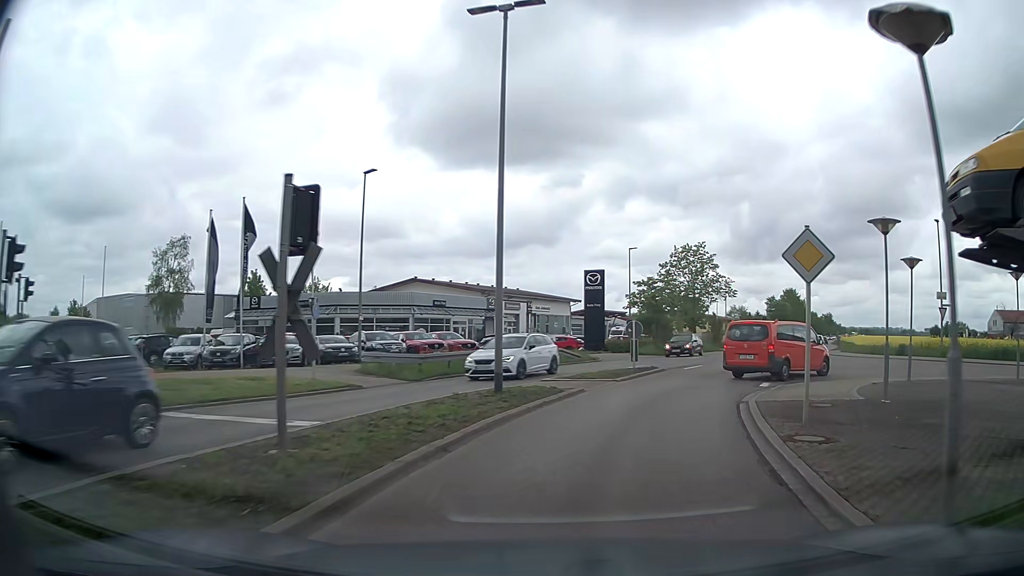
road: secondary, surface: asphalt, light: Day
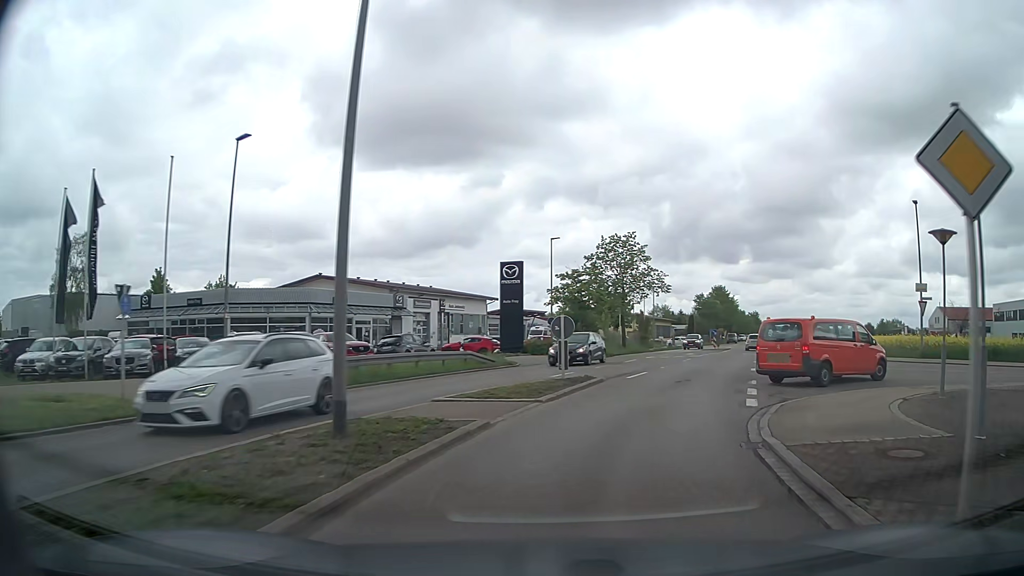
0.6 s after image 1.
(+0.4, +5.9) m; +8°
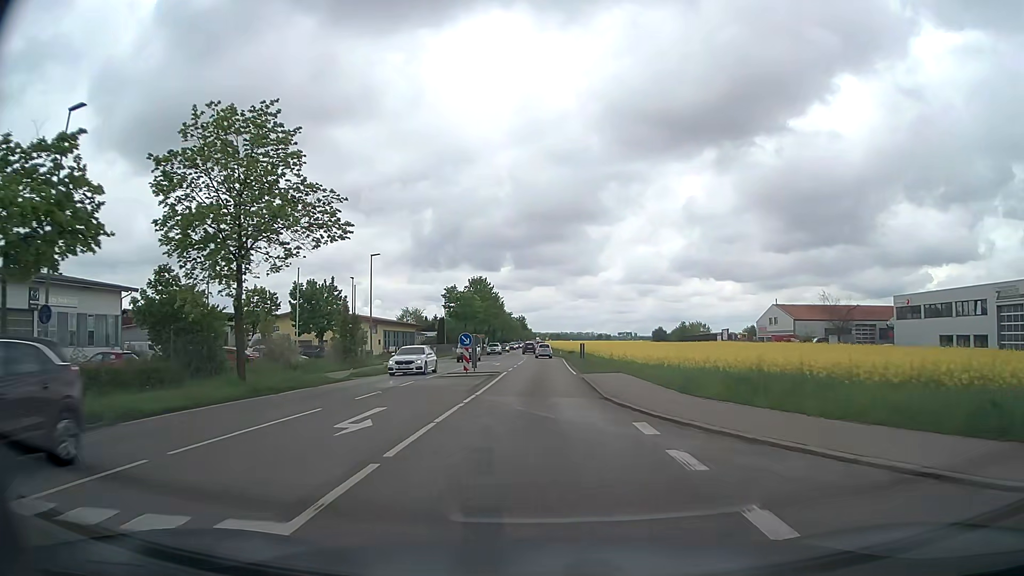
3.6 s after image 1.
(+8.3, +32.5) m; +21°
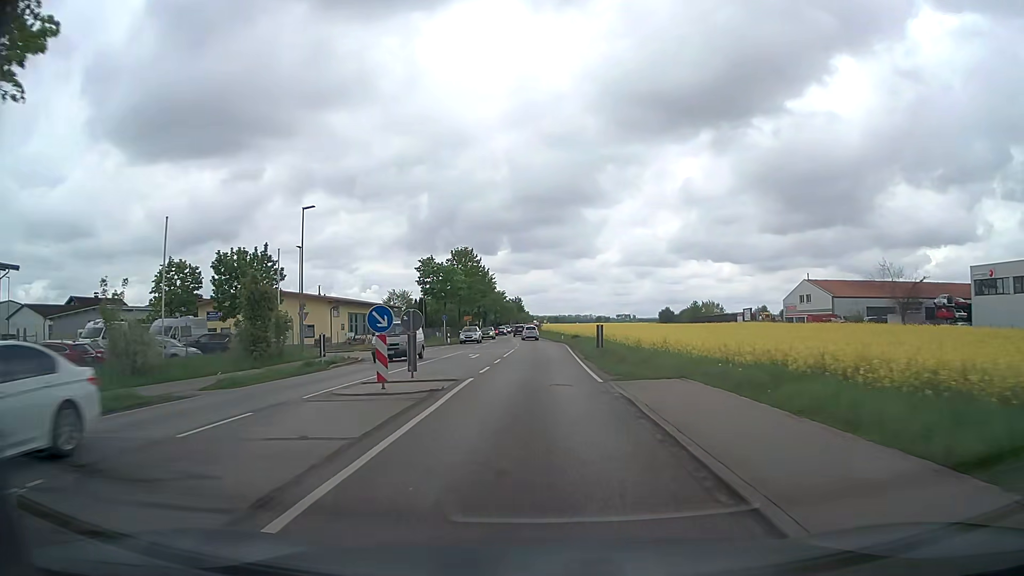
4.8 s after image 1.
(0.0, +15.5) m; +1°
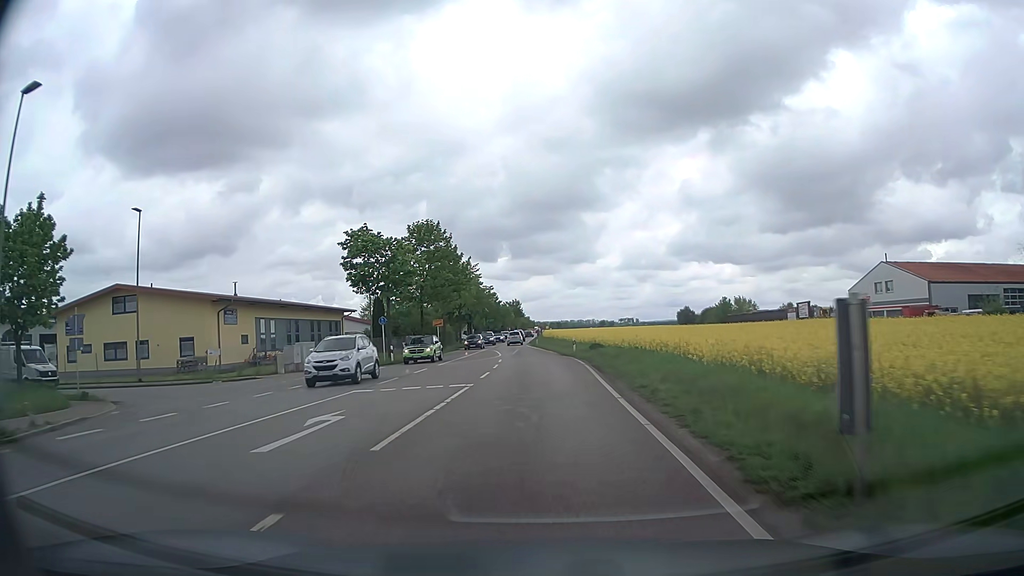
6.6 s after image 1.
(0.0, +24.8) m; 0°
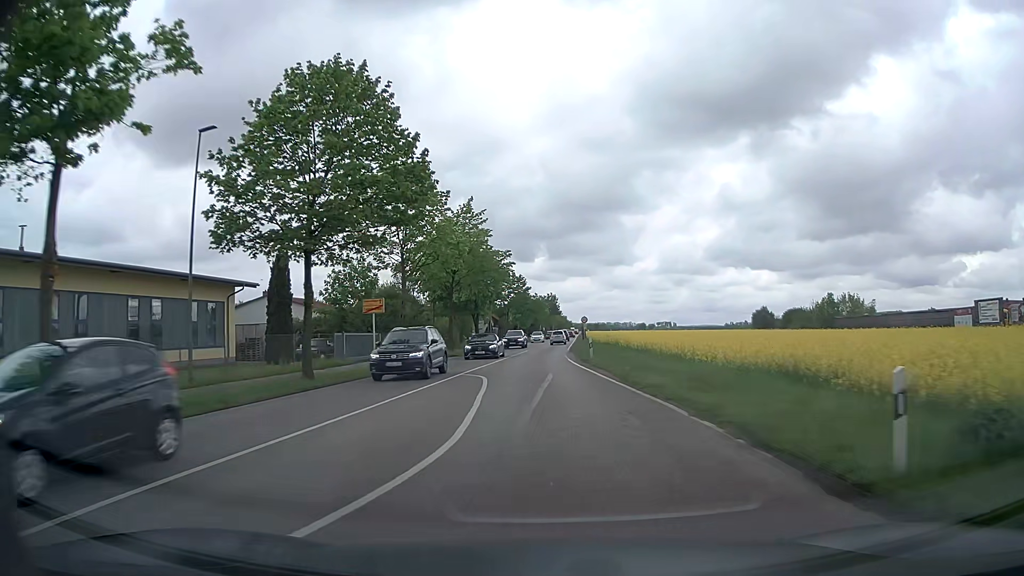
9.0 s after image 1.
(-1.2, +34.2) m; -3°
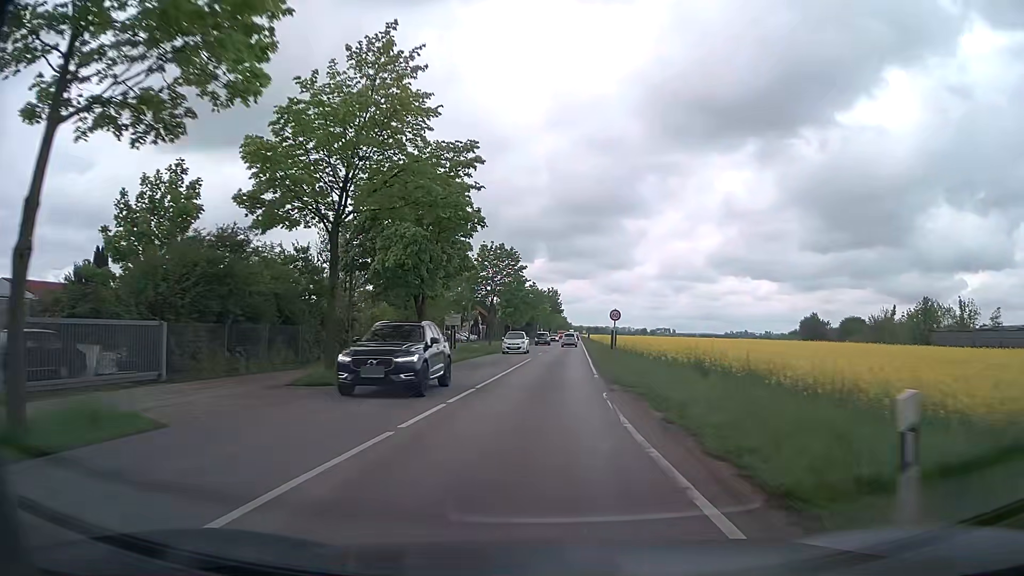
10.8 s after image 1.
(-0.1, +26.3) m; 0°
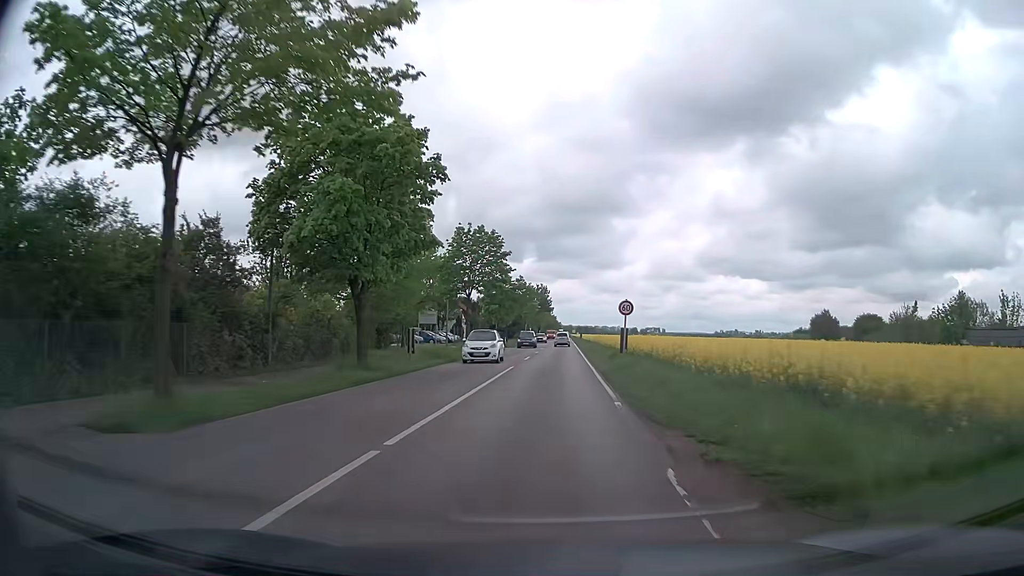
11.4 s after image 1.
(+0.1, +8.9) m; +1°
(0, +10) (0, +20) (+1, +30) (+1, +40) (+1, +50) (+2, +60) (+2, +70) (+3, +80) (+3, +90) (+3, +100) m
